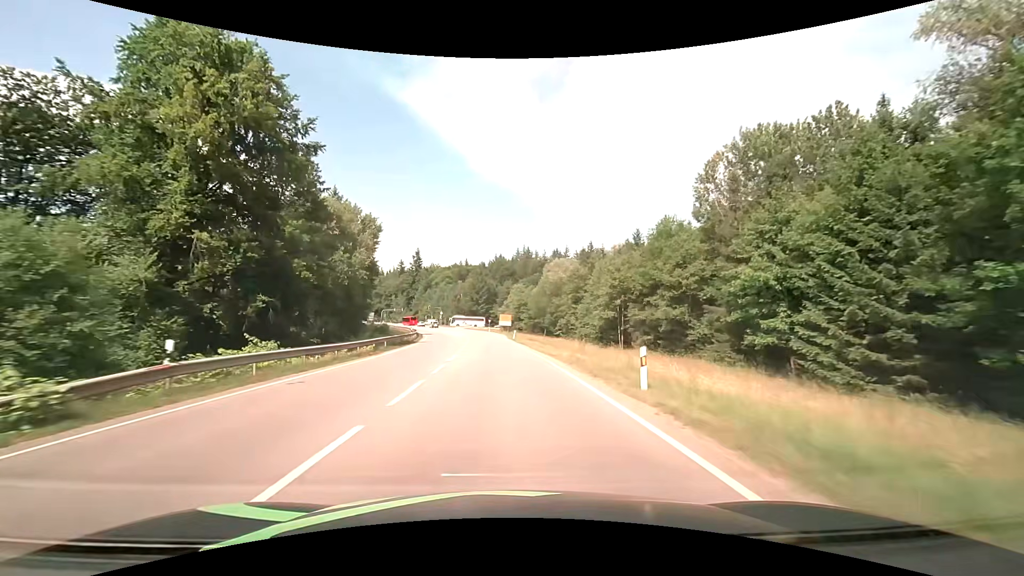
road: secondary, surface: asphalt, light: Day
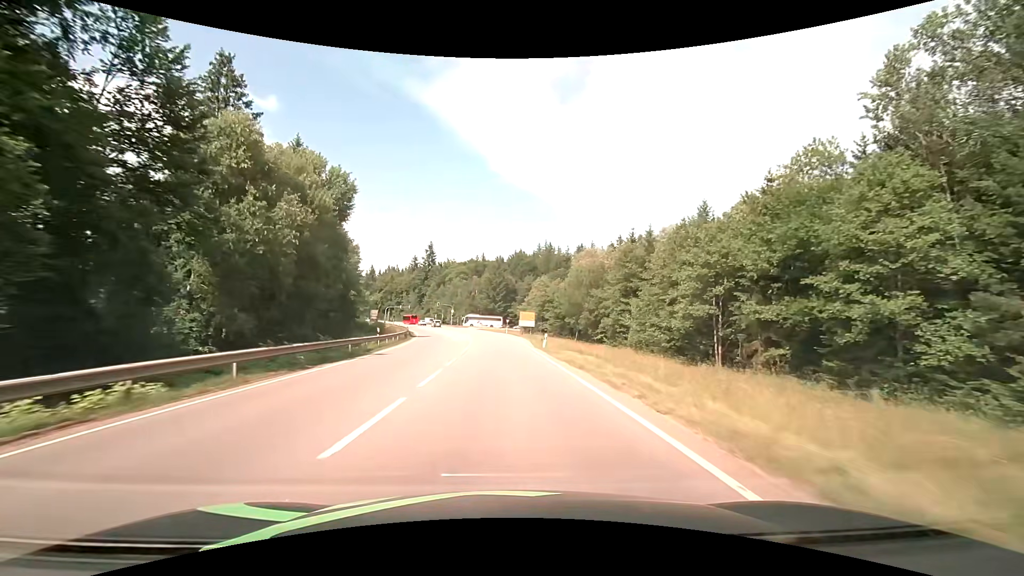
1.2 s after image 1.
(-0.4, +21.6) m; -2°
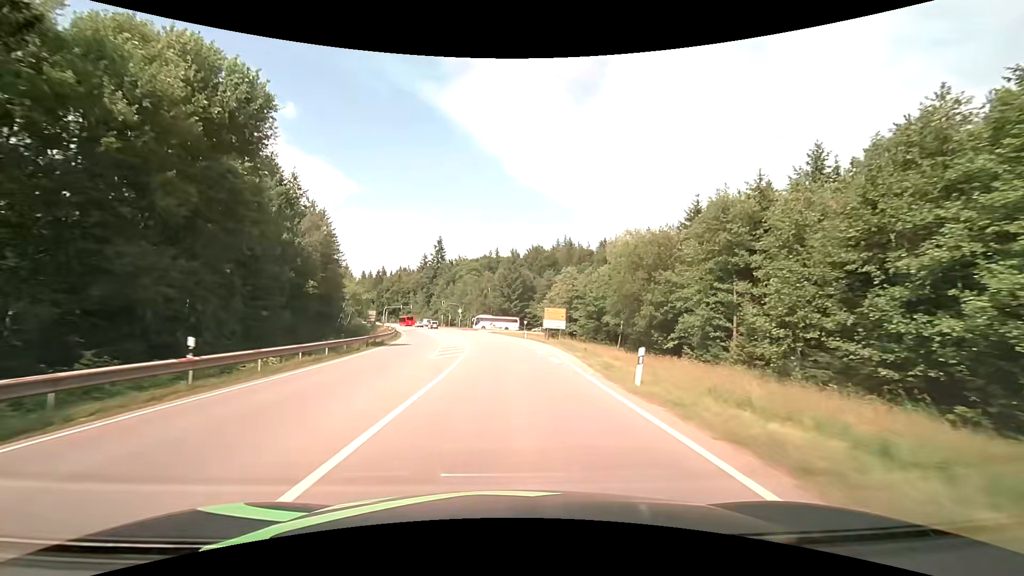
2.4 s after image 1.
(-0.3, +21.6) m; -2°
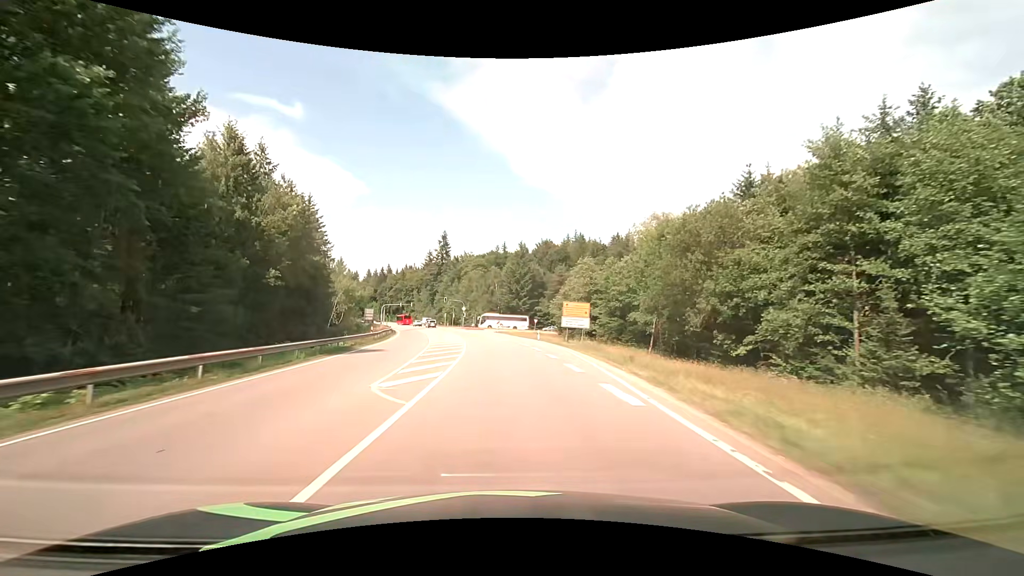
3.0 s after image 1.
(-0.1, +10.8) m; -1°
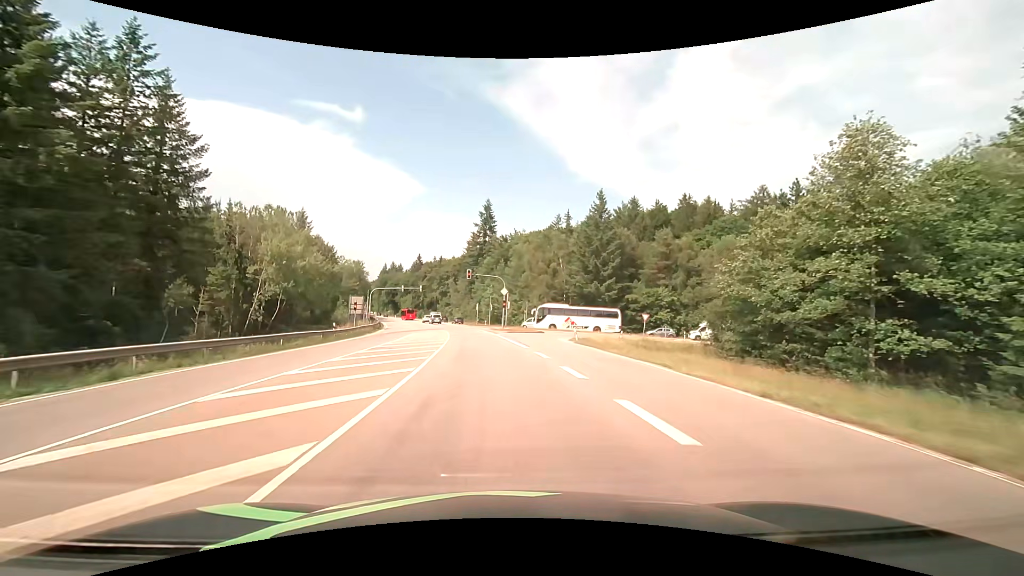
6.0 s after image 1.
(-2.8, +51.0) m; -6°
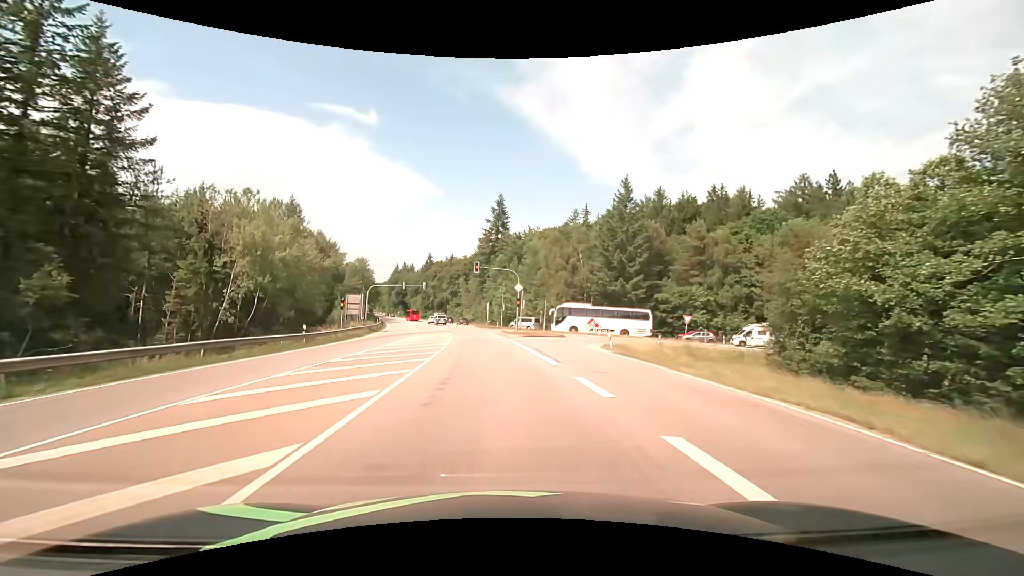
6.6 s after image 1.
(-0.1, +8.3) m; -1°
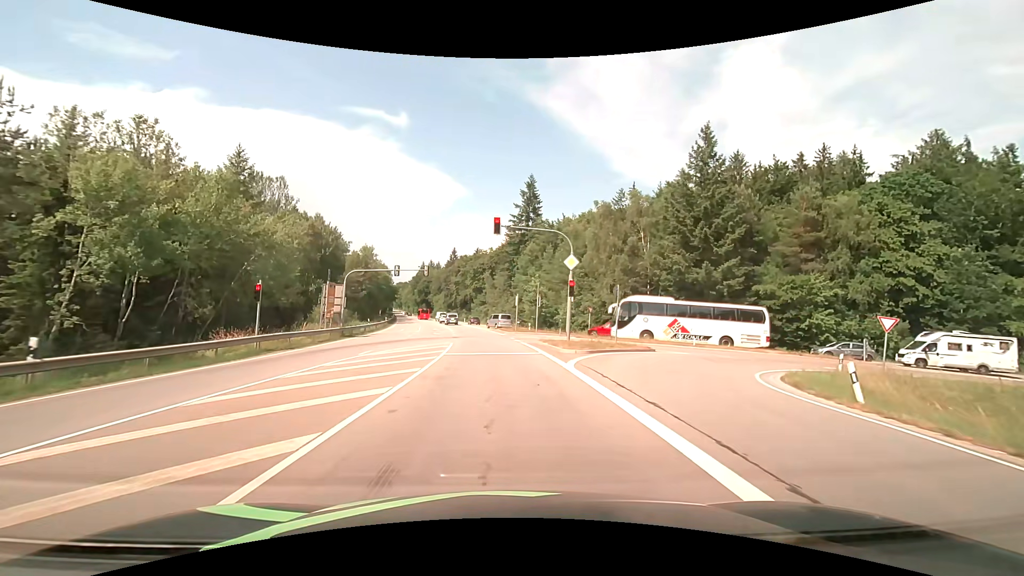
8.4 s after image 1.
(-0.7, +19.3) m; -3°
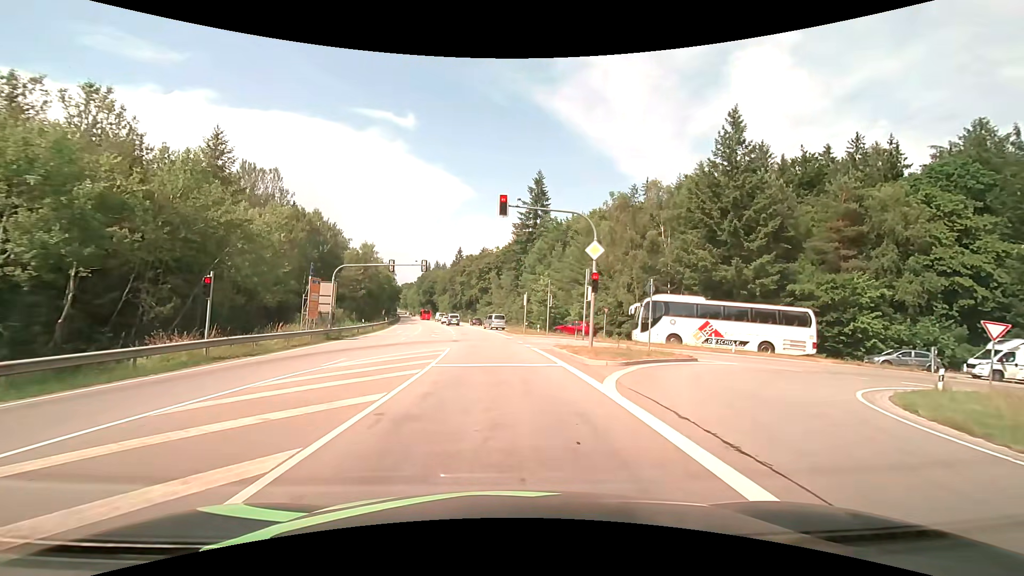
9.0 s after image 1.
(0.0, +4.6) m; -1°
(0, +10) (0, +20) (-1, +30) (-2, +40) (-3, +50) (-5, +60) (-6, +70) (-8, +80) (-9, +89) (-11, +99) m
